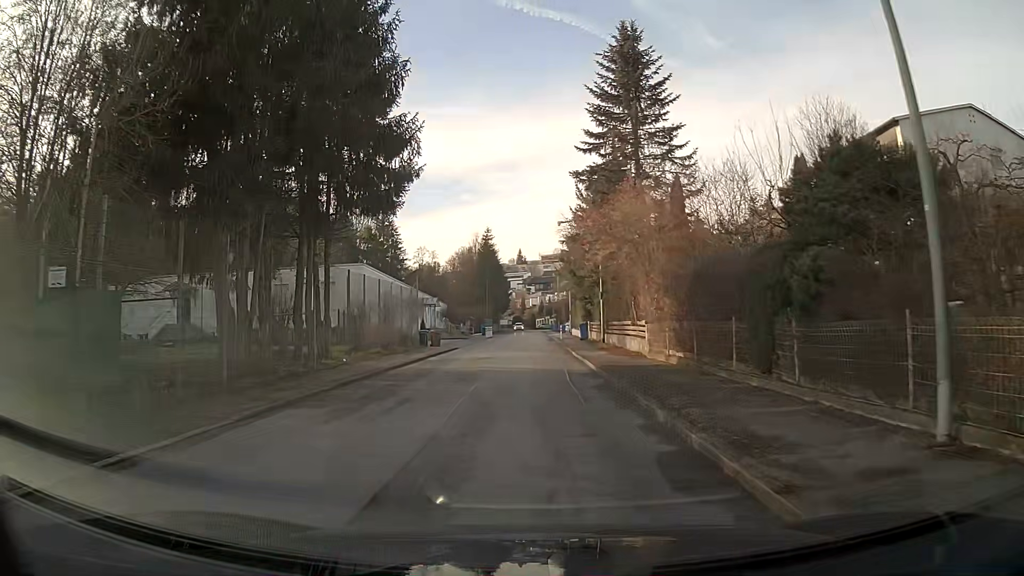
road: residential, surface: asphalt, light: Day
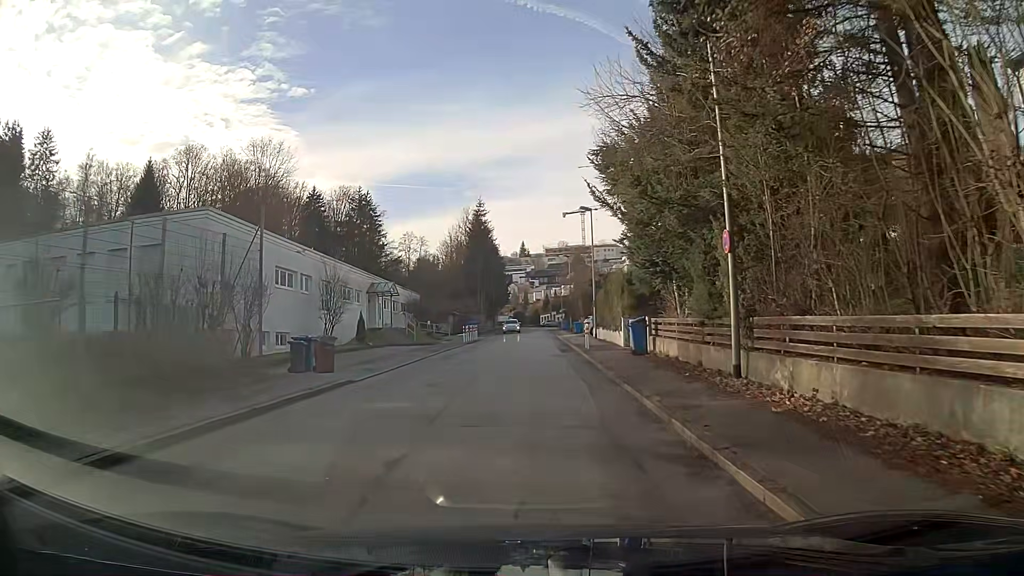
(0.0, +23.2) m; 0°
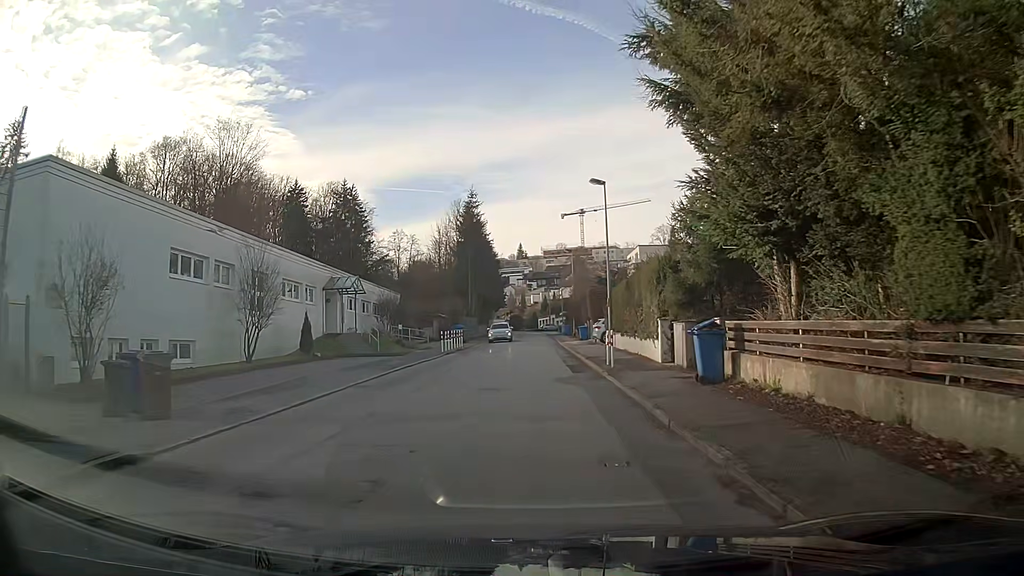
(0.0, +9.3) m; 0°
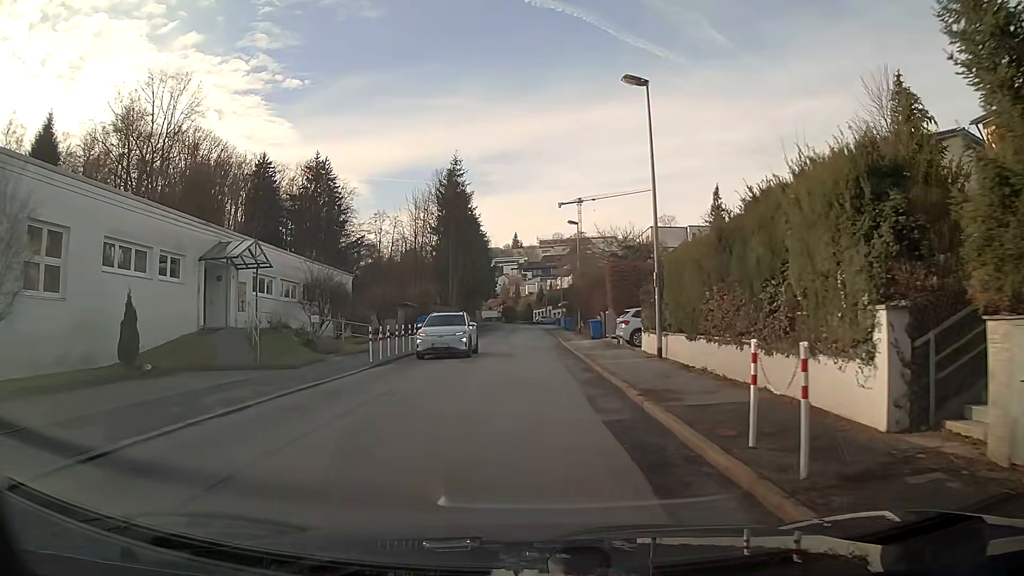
(+0.1, +13.9) m; 0°
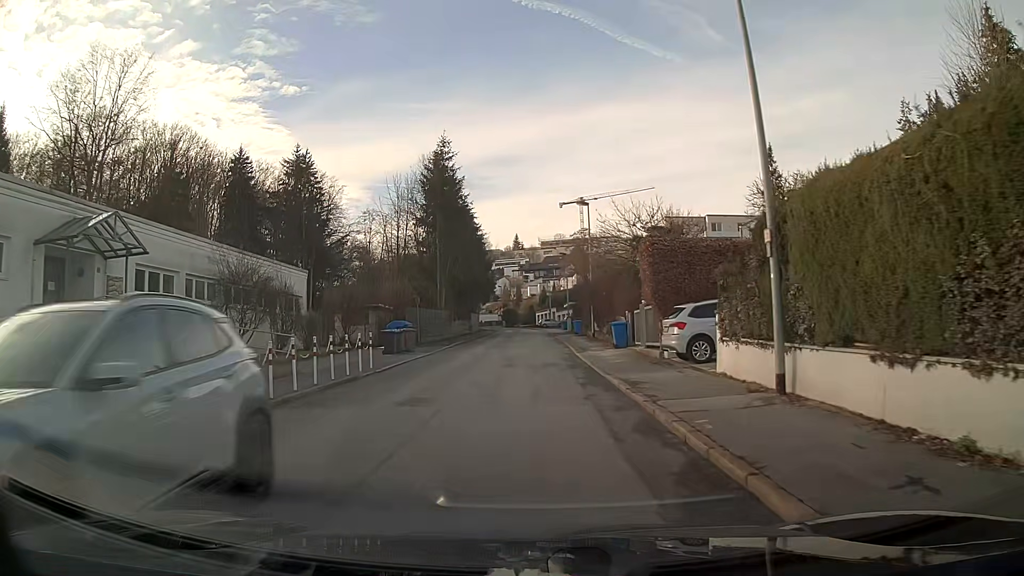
(0.0, +9.3) m; 0°
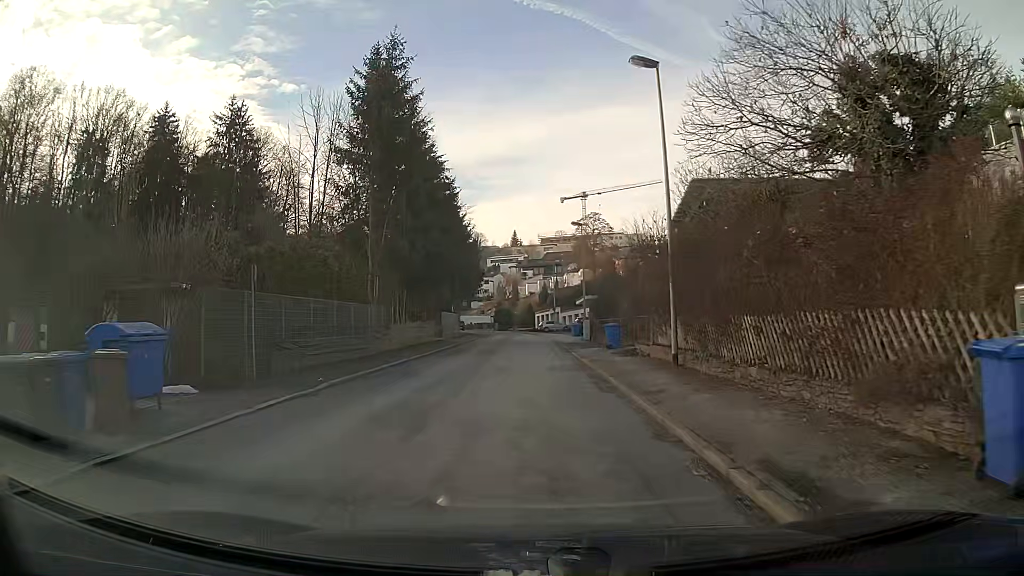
(0.0, +23.3) m; 0°
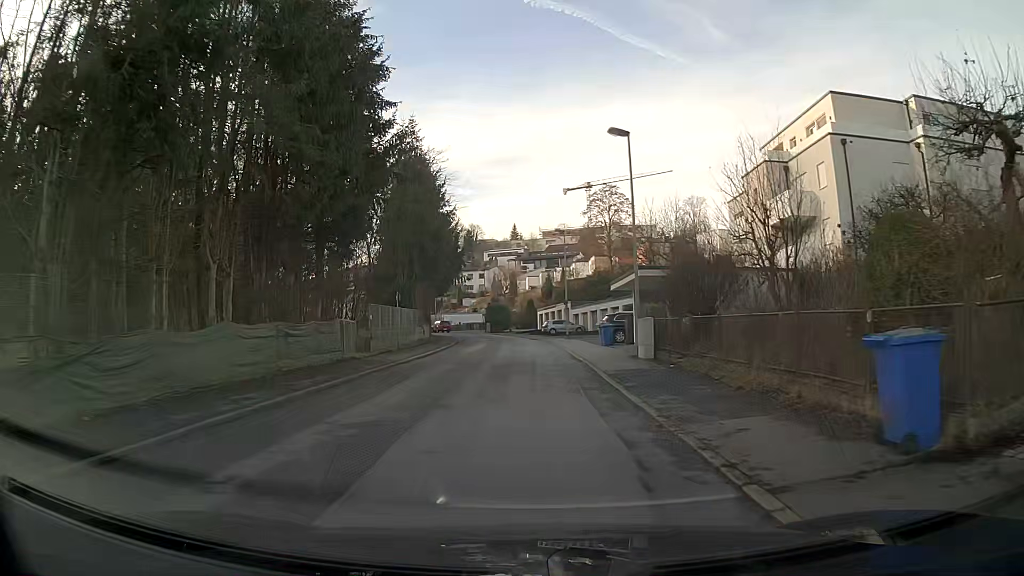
(0.0, +23.2) m; 0°
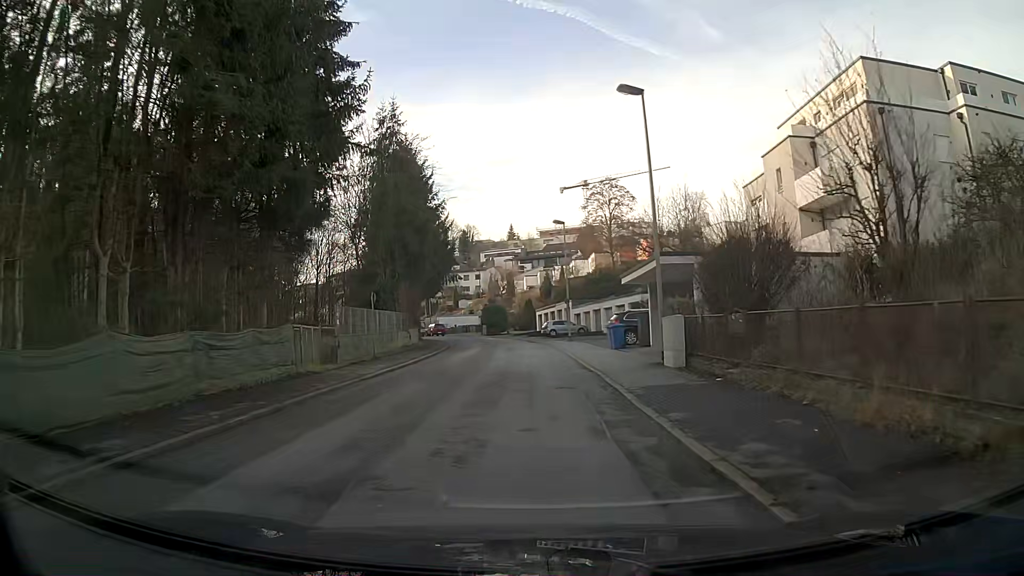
(0.0, +4.6) m; -1°
(0, +10) (0, +20) (0, +30) (-1, +40) (-1, +50) (-3, +60) (-5, +69) (-9, +79) (-14, +88) (-18, +97) m
